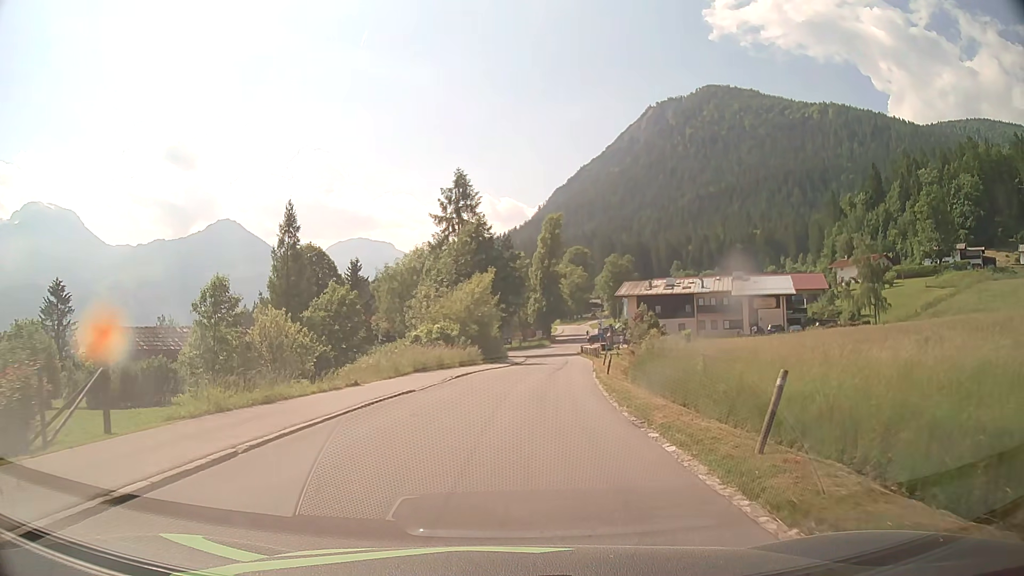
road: tertiary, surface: asphalt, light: Day
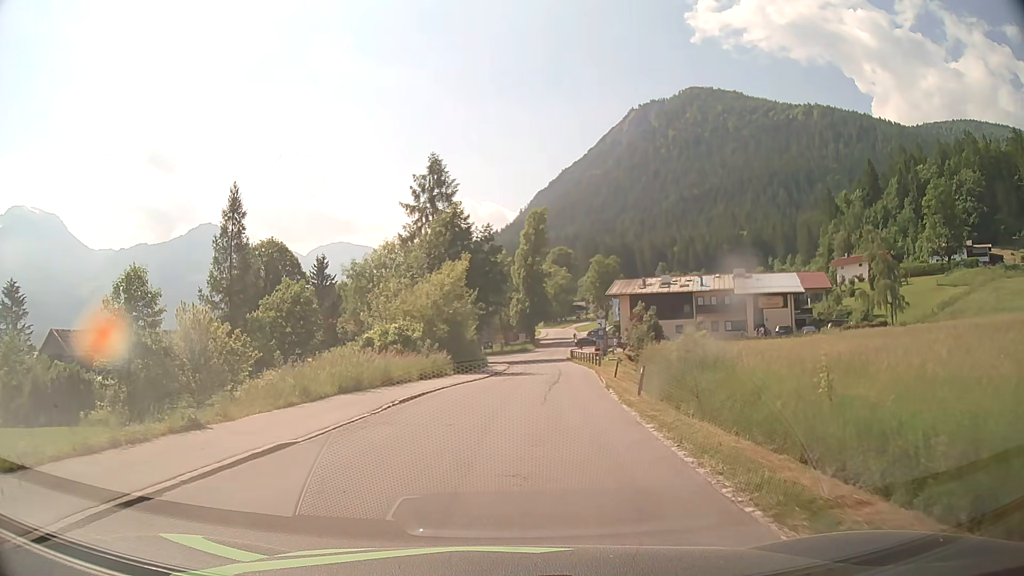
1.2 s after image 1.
(+0.1, +9.3) m; +1°
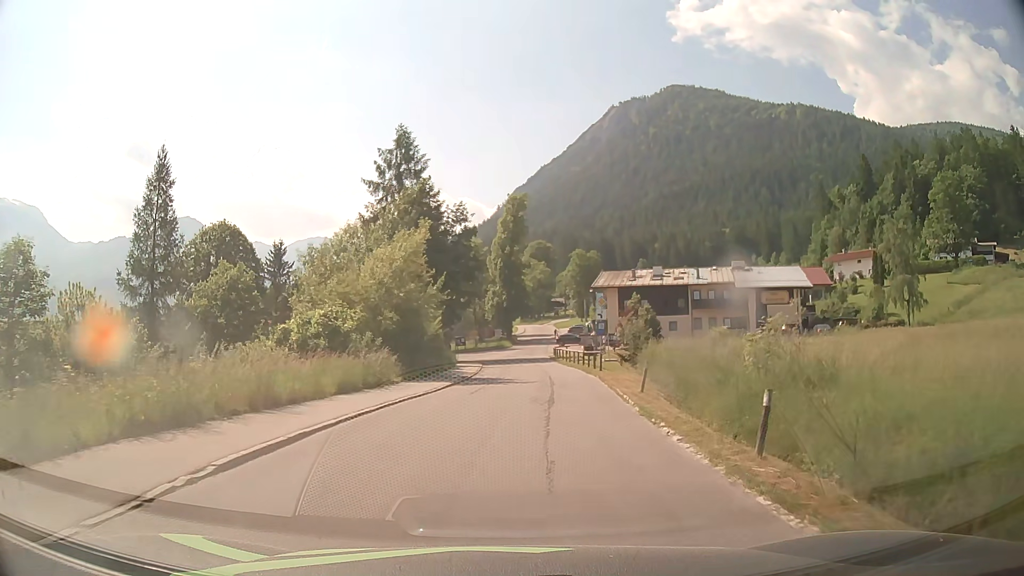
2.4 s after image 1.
(+0.1, +9.3) m; +2°
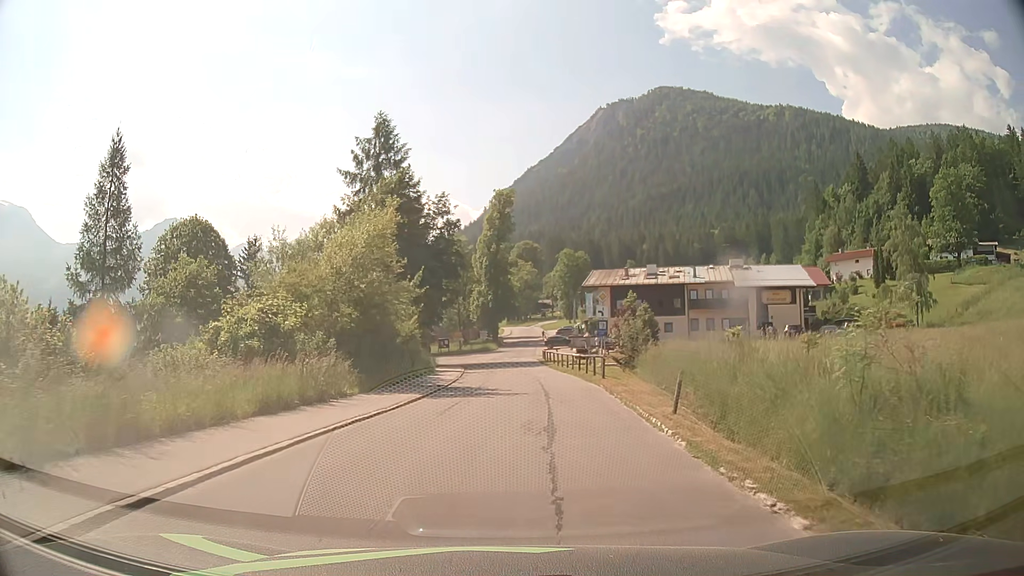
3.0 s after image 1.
(+0.1, +4.6) m; +1°
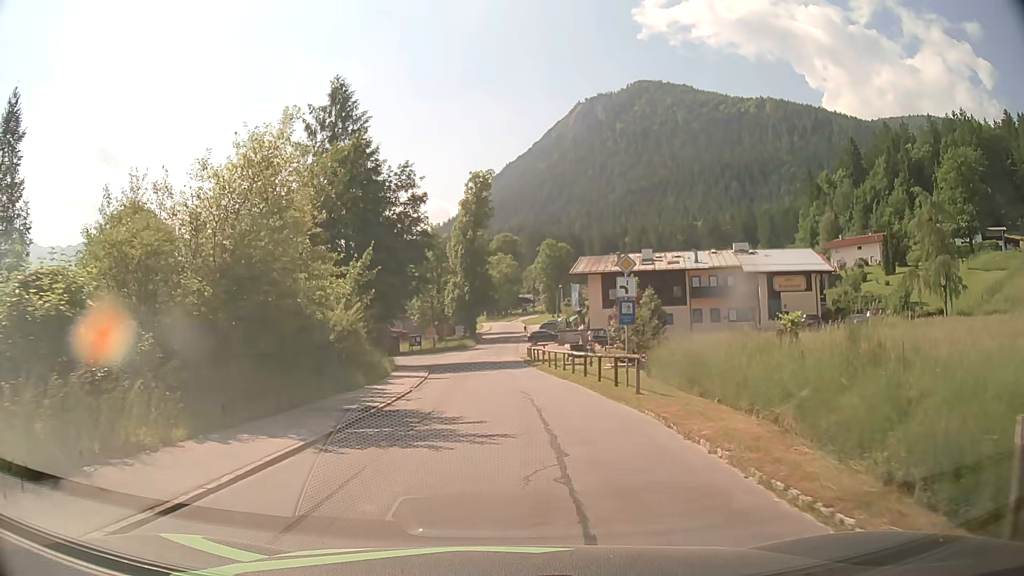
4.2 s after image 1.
(+0.1, +9.3) m; +2°
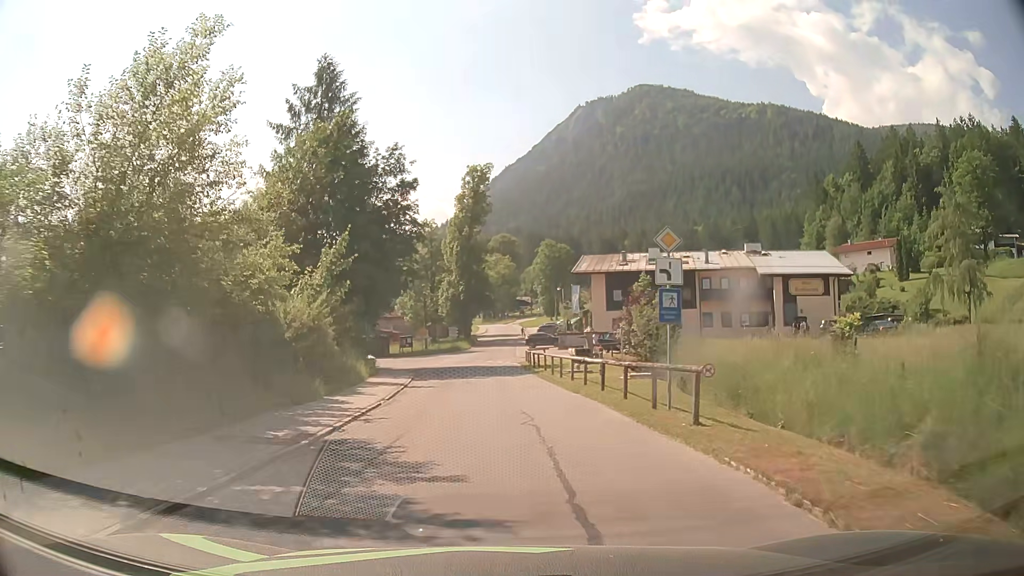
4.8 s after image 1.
(0.0, +4.7) m; 0°
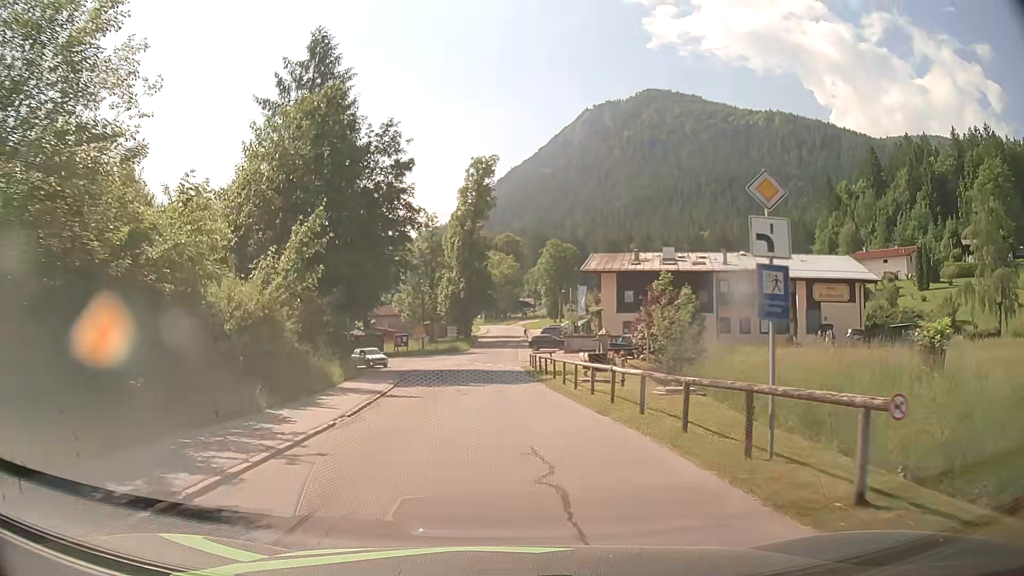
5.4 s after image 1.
(0.0, +4.7) m; 0°
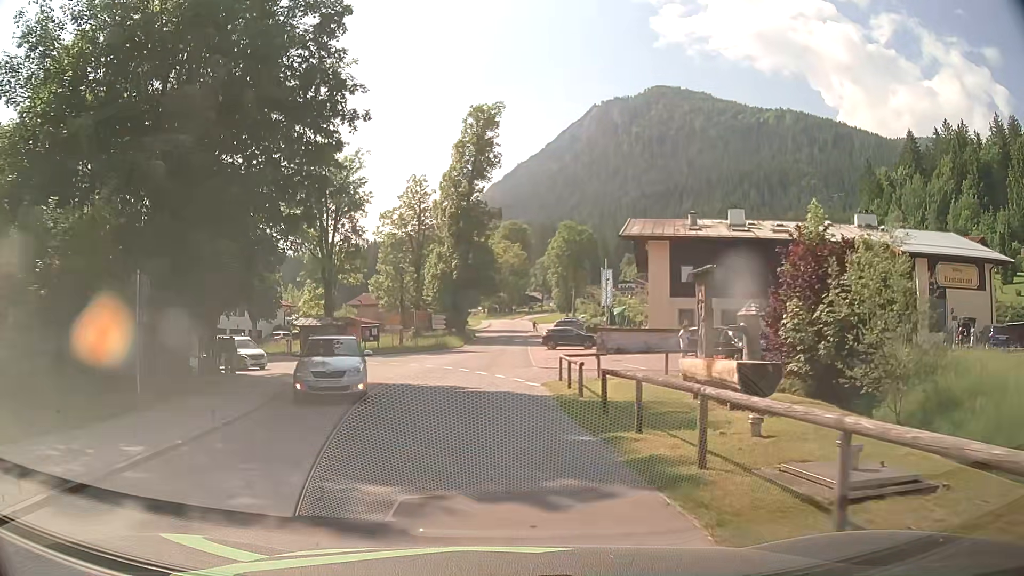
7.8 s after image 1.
(+0.1, +18.7) m; 0°
(0, +10) (-1, +20) (-1, +30) (-1, +40) (-1, +50) (0, +60) (0, +70) (+1, +80) (+1, +90) (+1, +100) m
